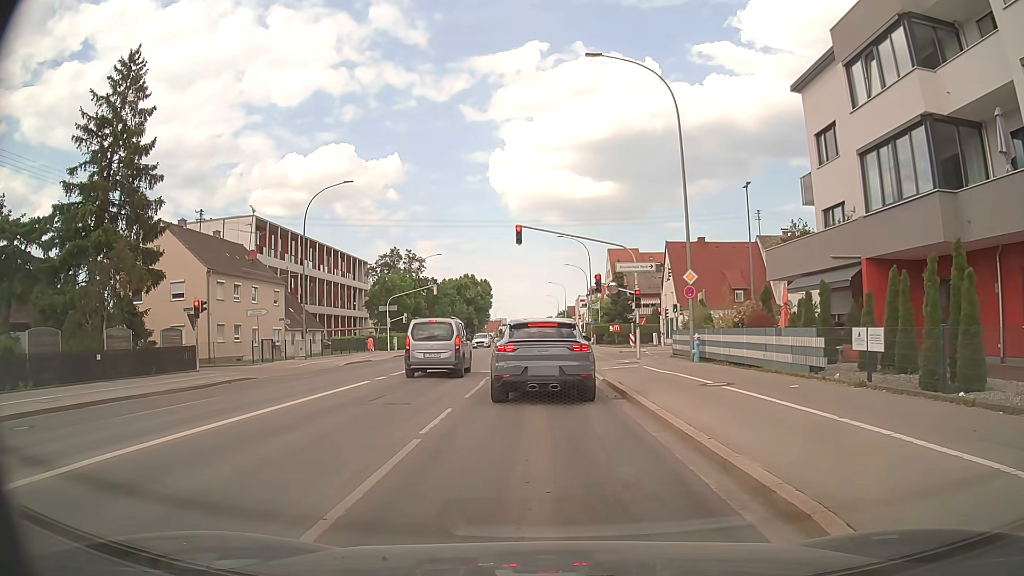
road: tertiary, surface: asphalt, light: Day
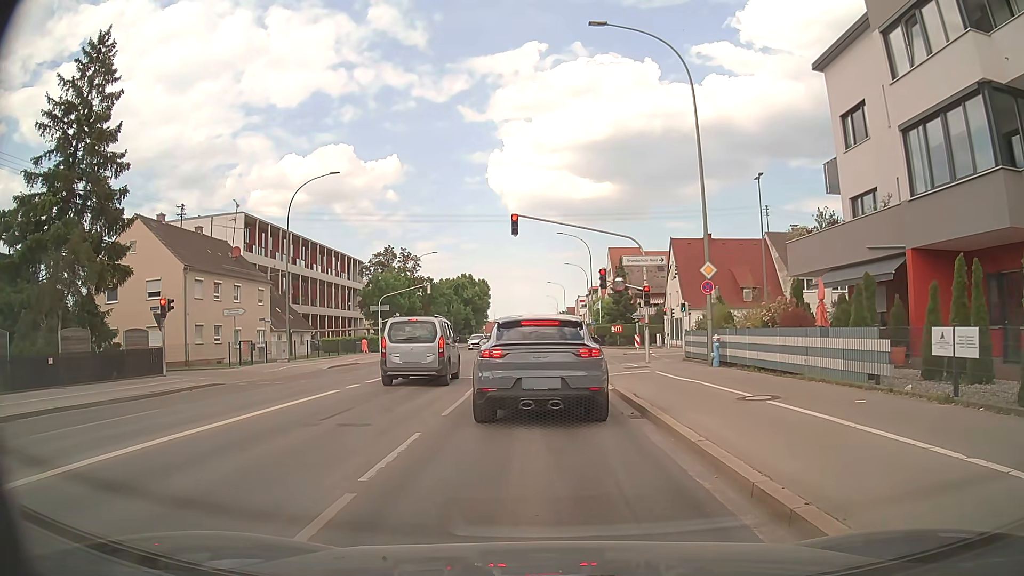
(-0.1, +2.9) m; -2°
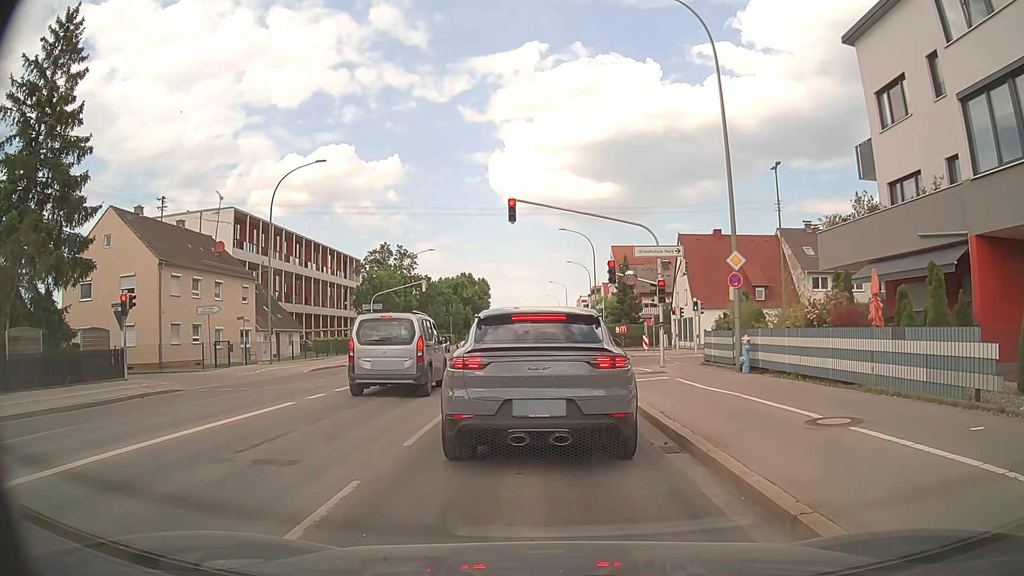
(0.0, +3.0) m; -2°
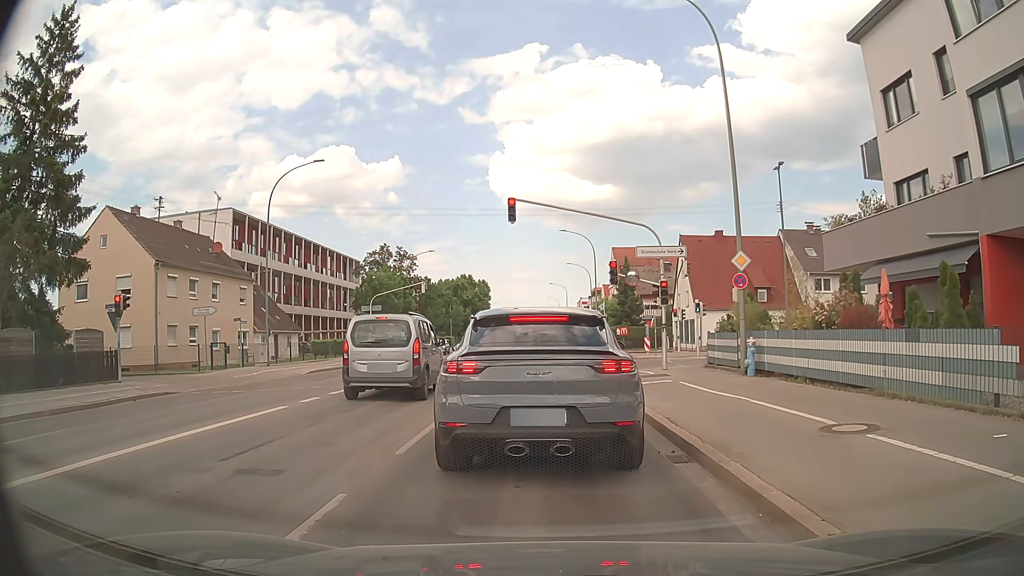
(0.0, +0.5) m; 0°
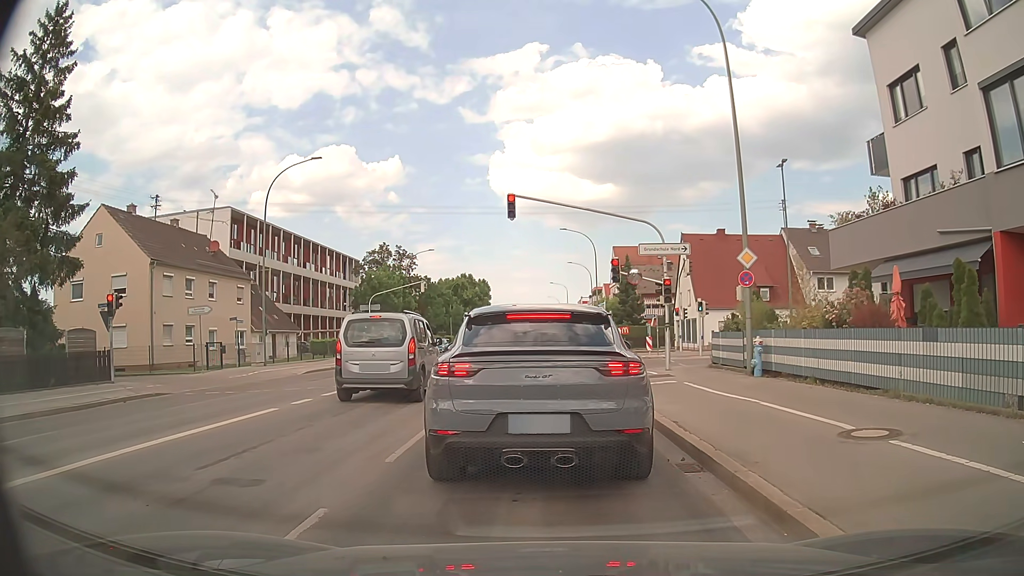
(0.0, +0.5) m; 0°
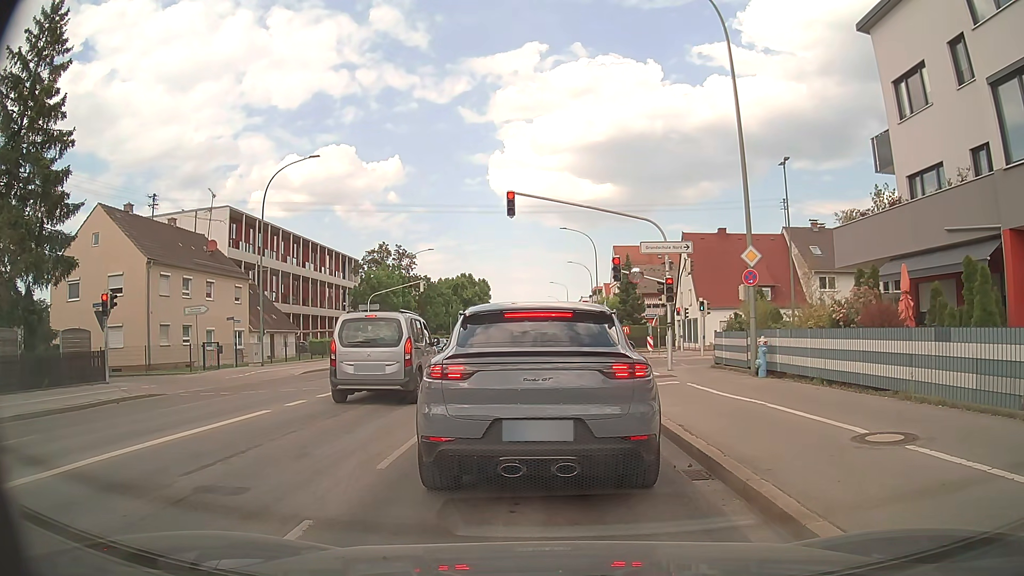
(0.0, +0.4) m; 0°
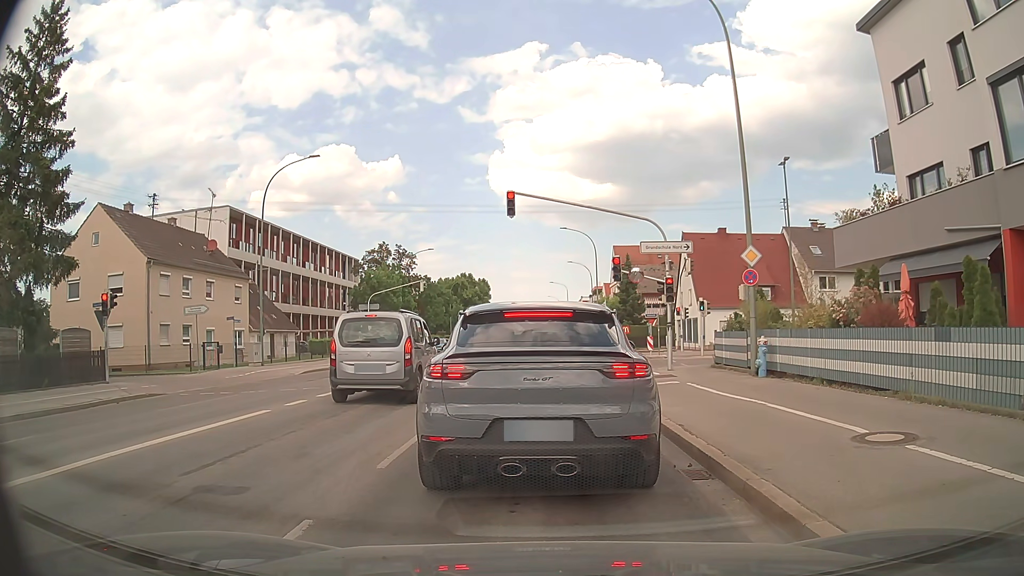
(0.0, 0.0) m; 0°
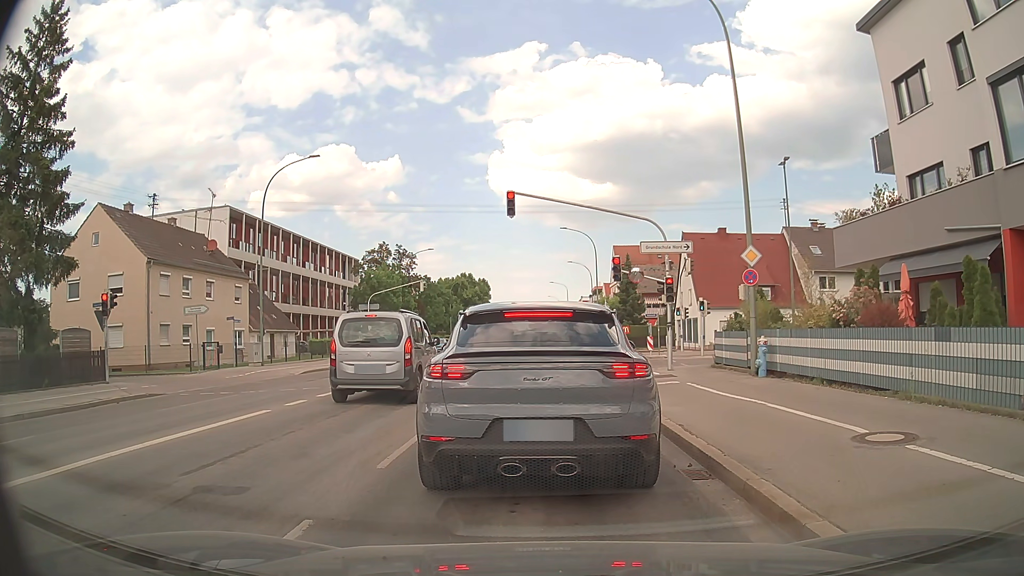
(0.0, 0.0) m; 0°
